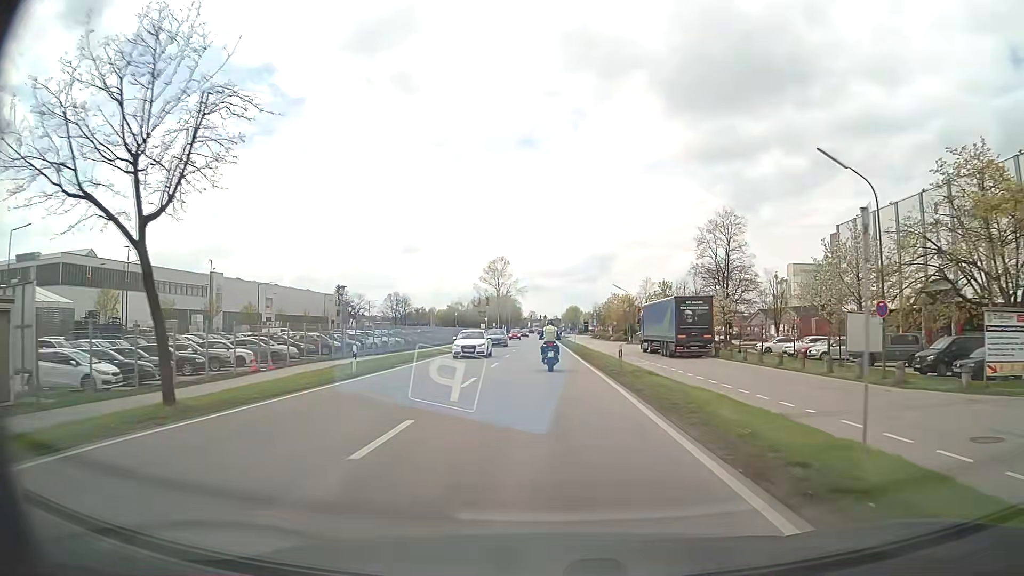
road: primary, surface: asphalt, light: Day
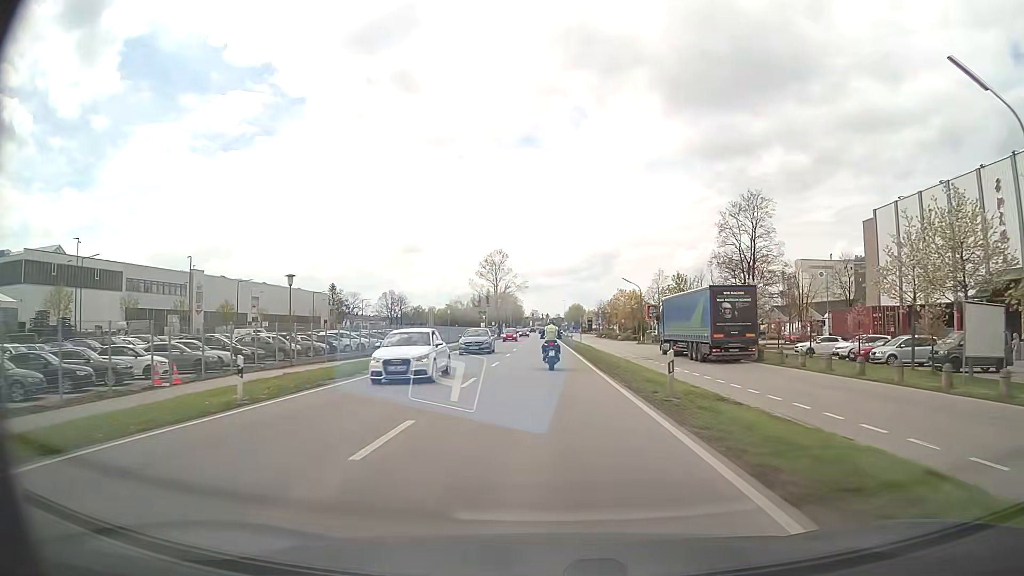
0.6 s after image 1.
(0.0, +9.1) m; 0°
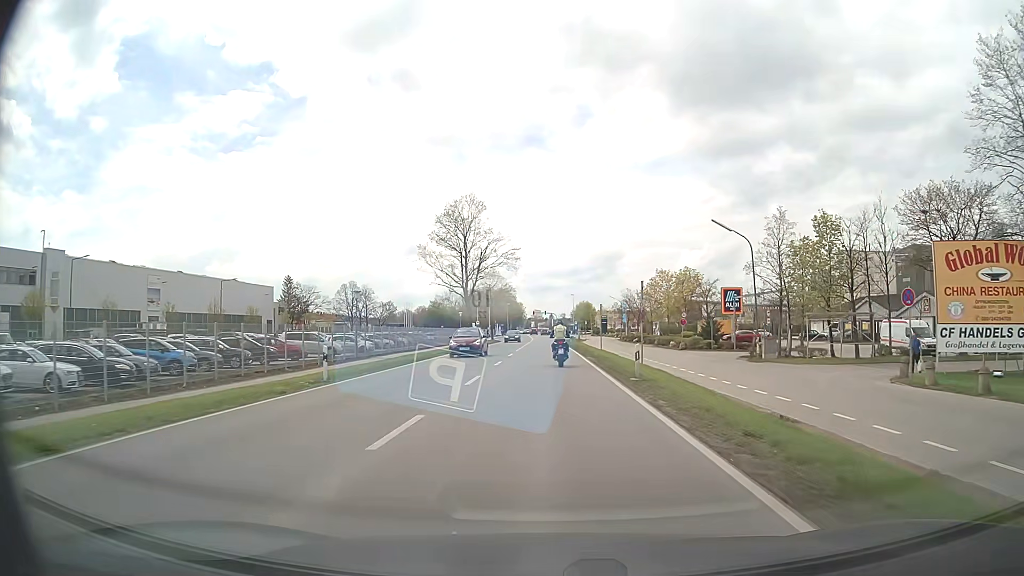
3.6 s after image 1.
(-0.5, +44.5) m; -1°
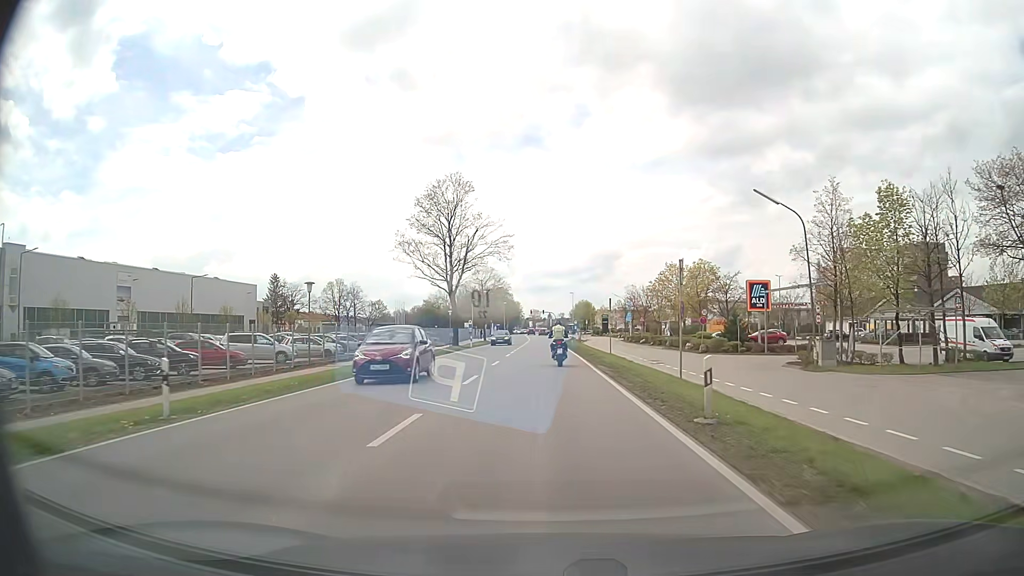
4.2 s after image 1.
(0.0, +8.7) m; 0°
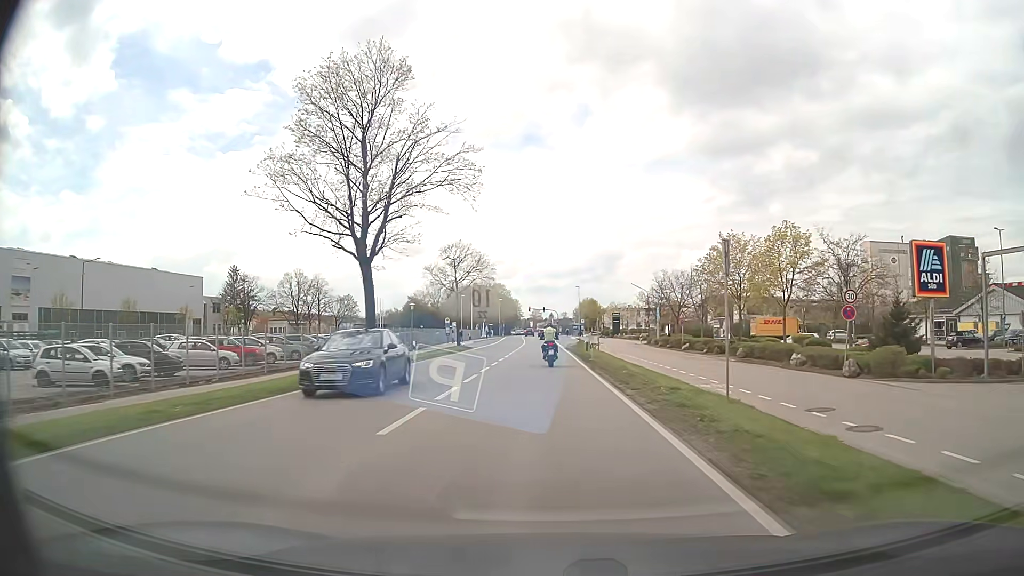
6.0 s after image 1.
(-0.1, +26.1) m; 0°
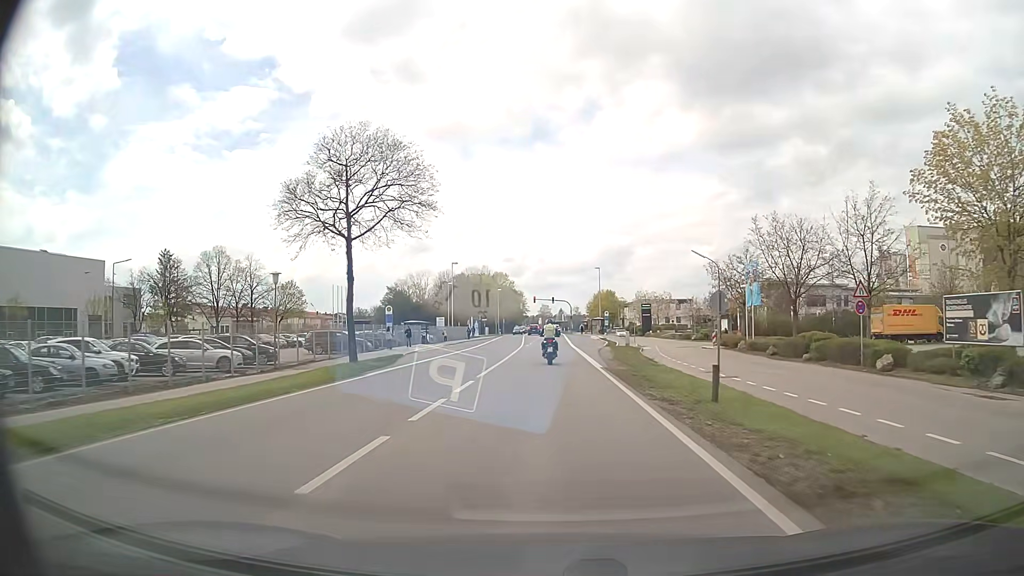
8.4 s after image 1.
(-0.2, +34.9) m; -1°
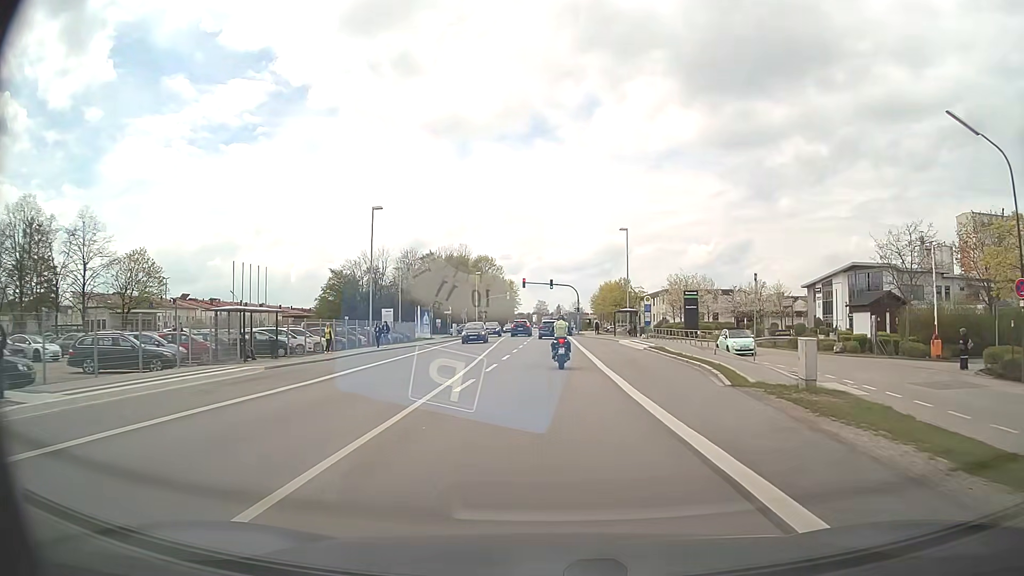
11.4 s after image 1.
(+0.1, +39.7) m; 0°
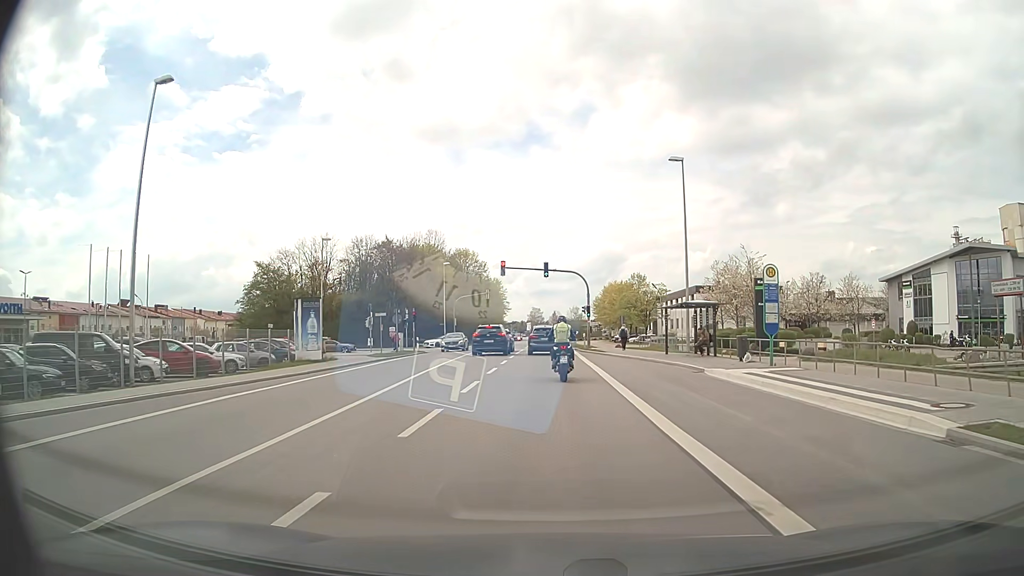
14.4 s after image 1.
(+0.3, +29.2) m; 0°
(0, +10) (0, +20) (0, +30) (0, +40) (0, +50) (0, +60) (0, +70) (0, +80) (0, +90) (0, +100) m
